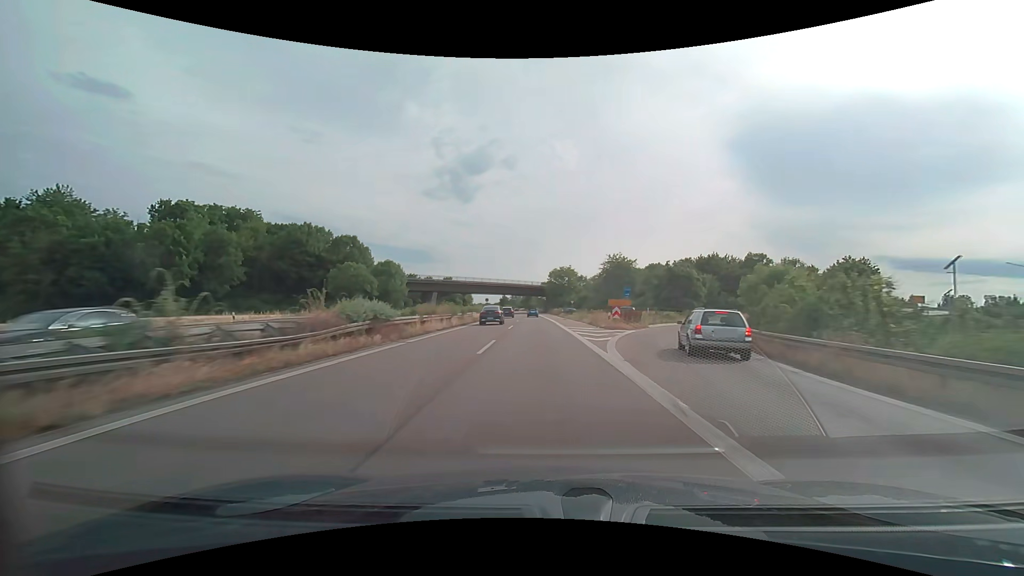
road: trunk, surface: asphalt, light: Day
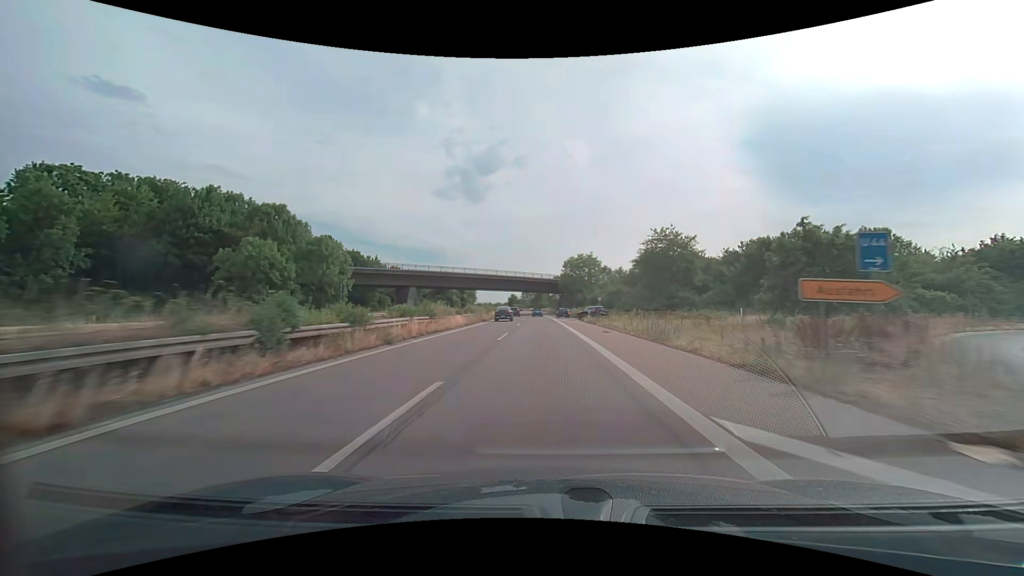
(-0.4, +29.7) m; -1°
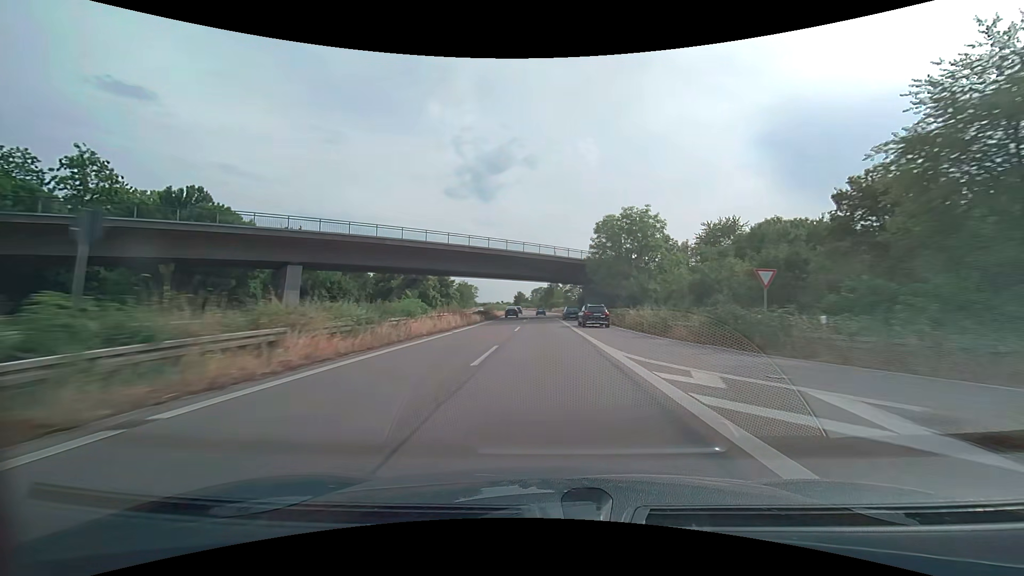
(-0.6, +45.6) m; -1°
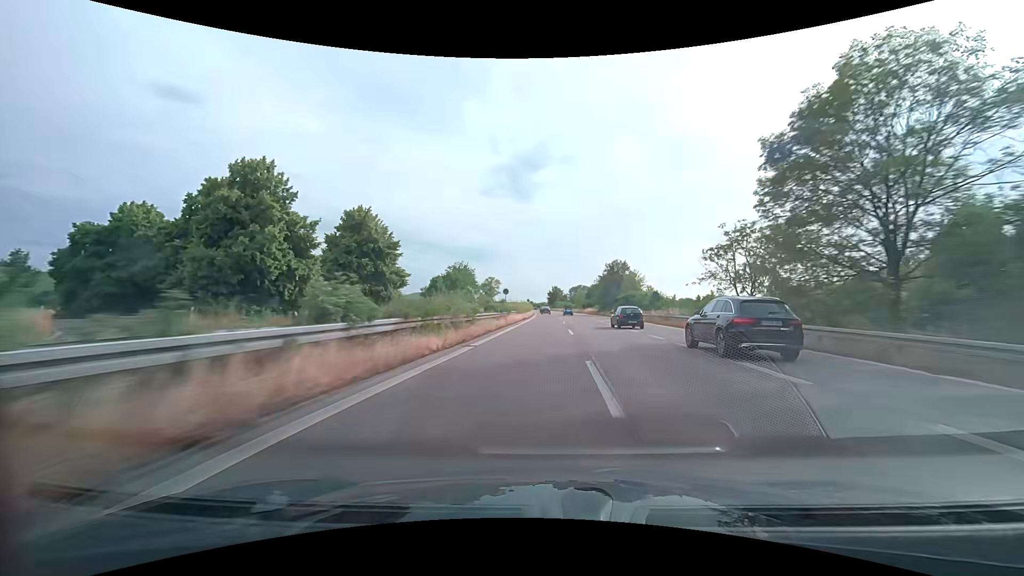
(-3.1, +77.4) m; -4°
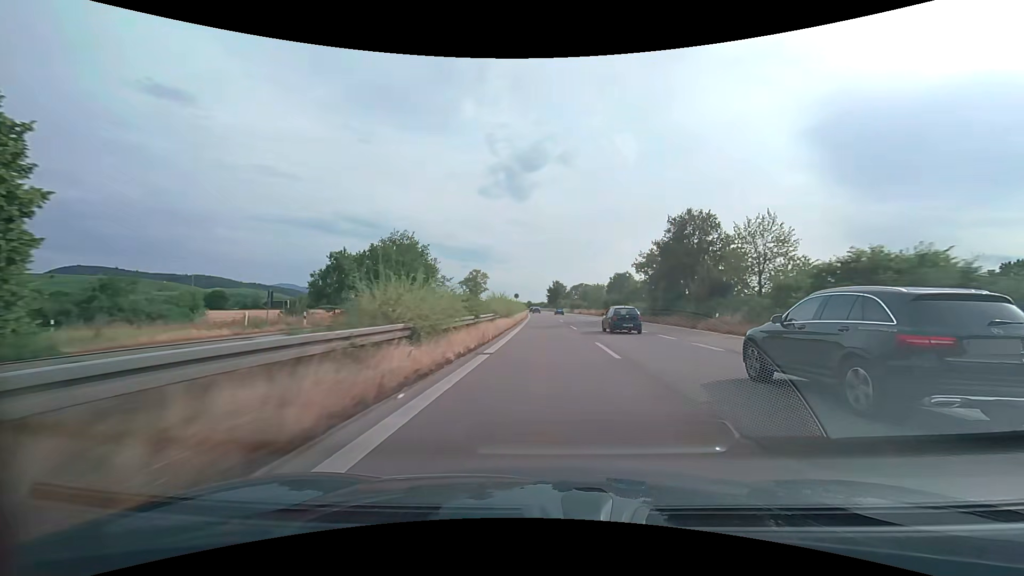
(+0.1, +47.0) m; 0°
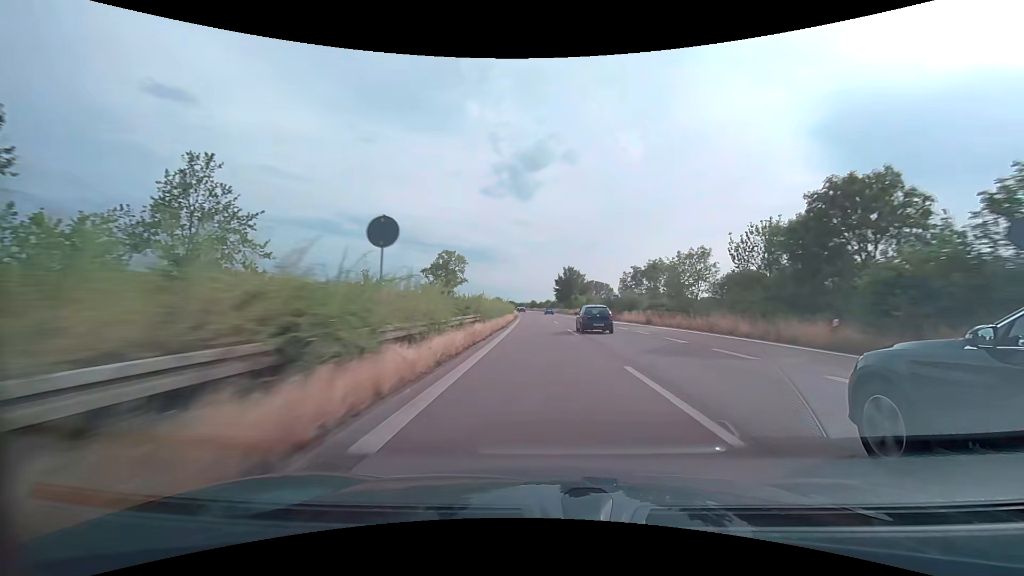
(-0.2, +62.9) m; 0°
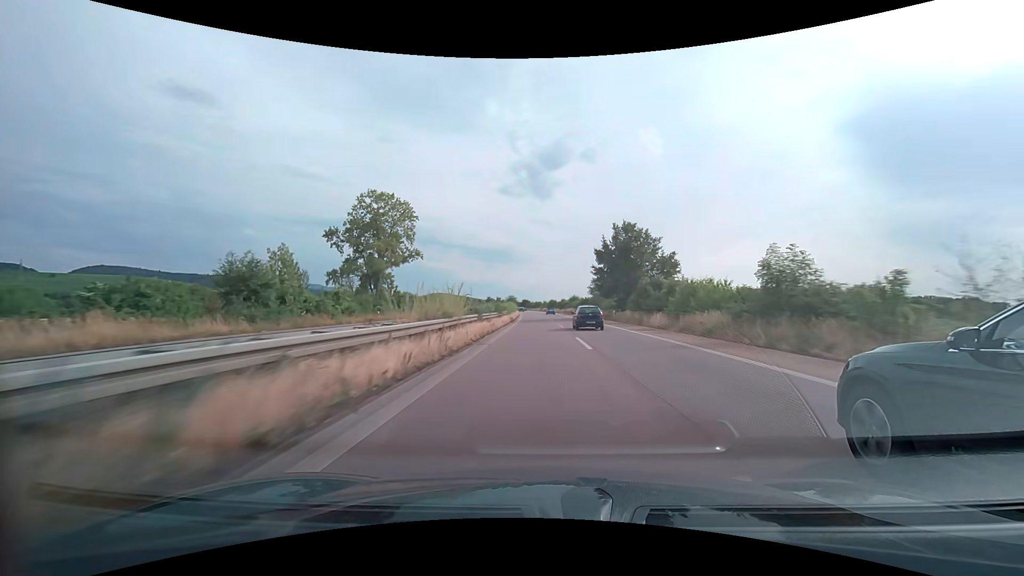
(-1.0, +63.2) m; -2°
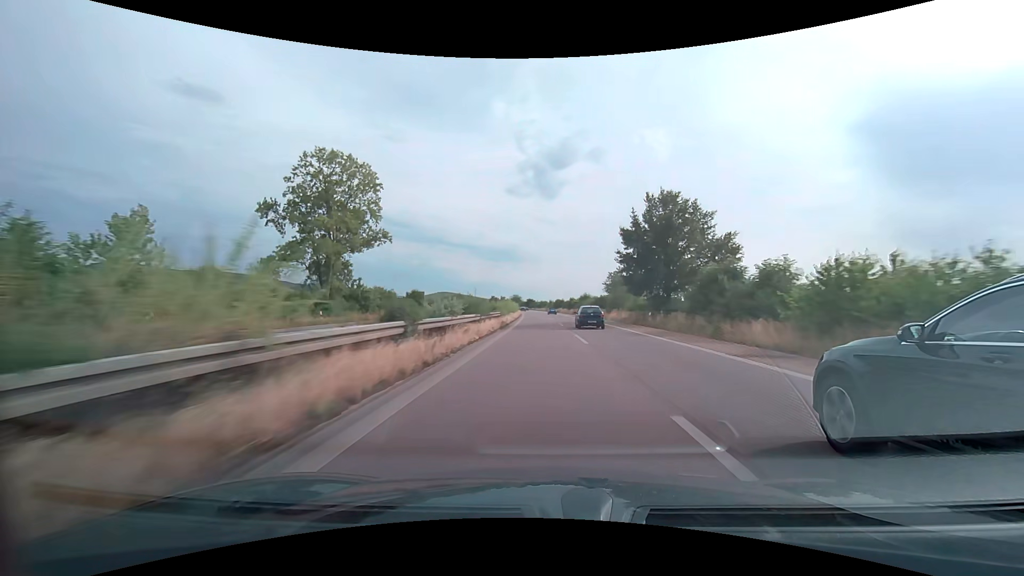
(-0.1, +15.8) m; -1°
(0, +10) (0, +20) (0, +30) (-1, +40) (-1, +50) (-1, +60) (-1, +70) (-2, +80) (-2, +90) (-2, +100) m
